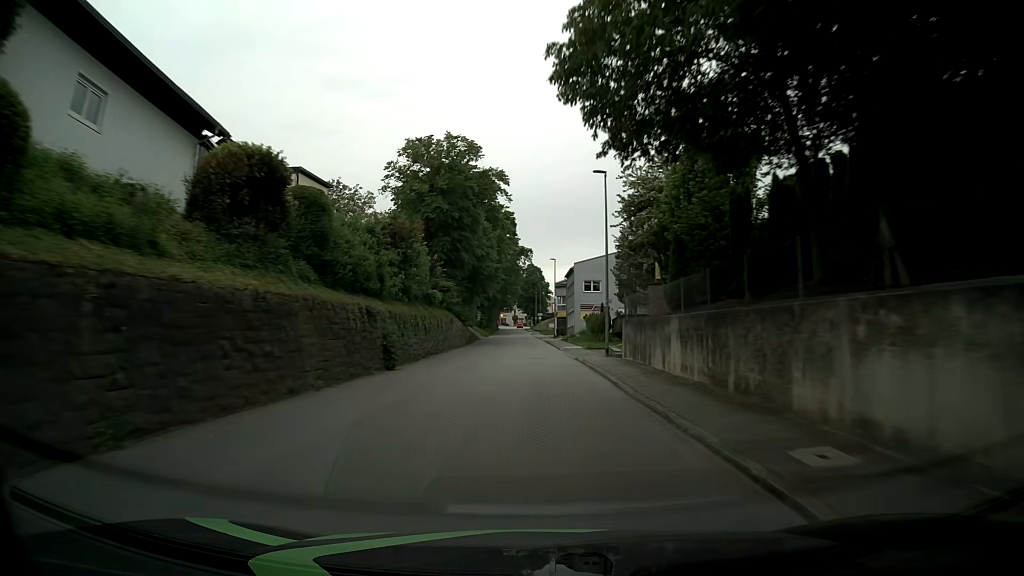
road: tertiary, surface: asphalt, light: Day
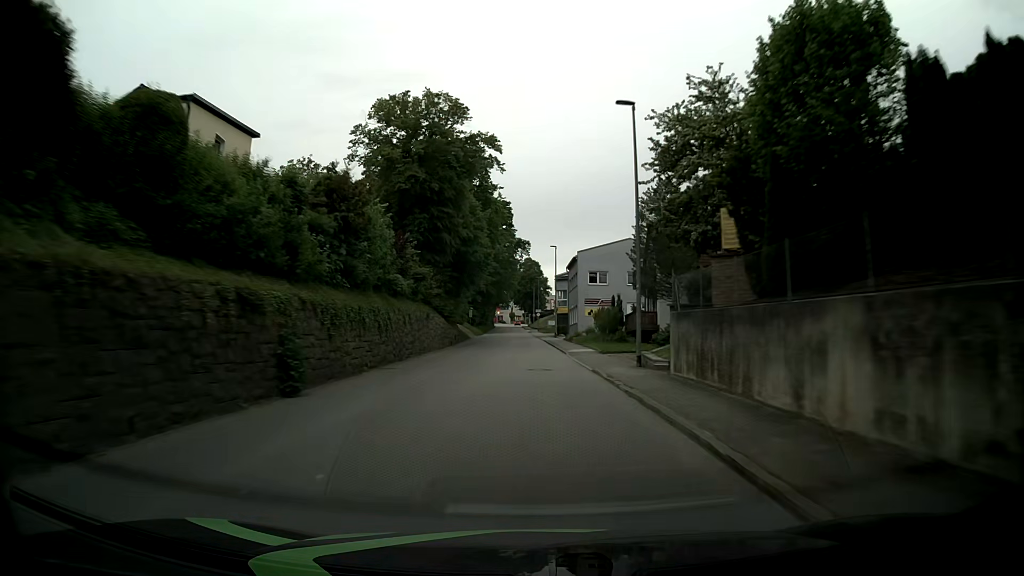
(0.0, +9.3) m; +1°
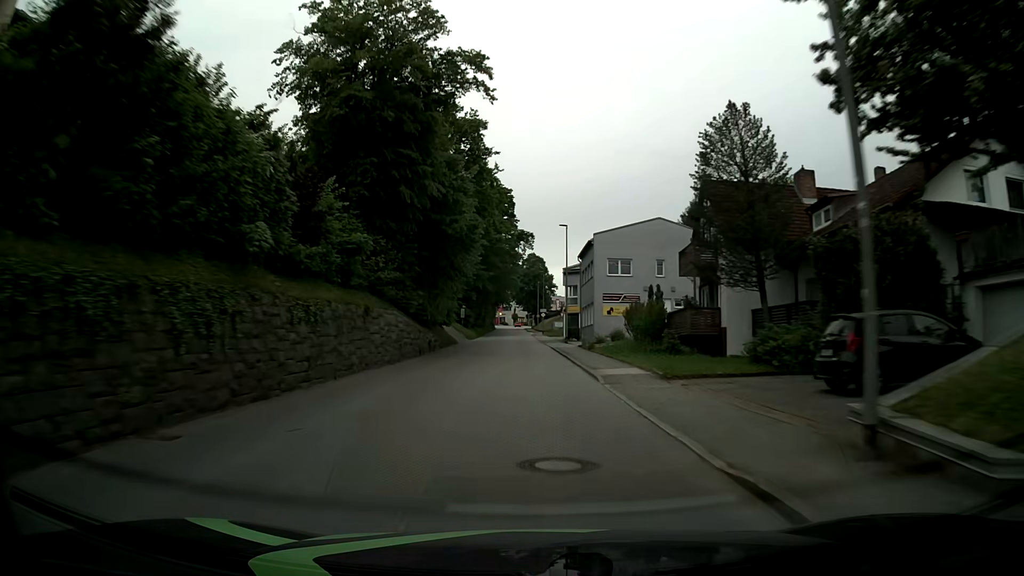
(0.0, +13.9) m; -1°
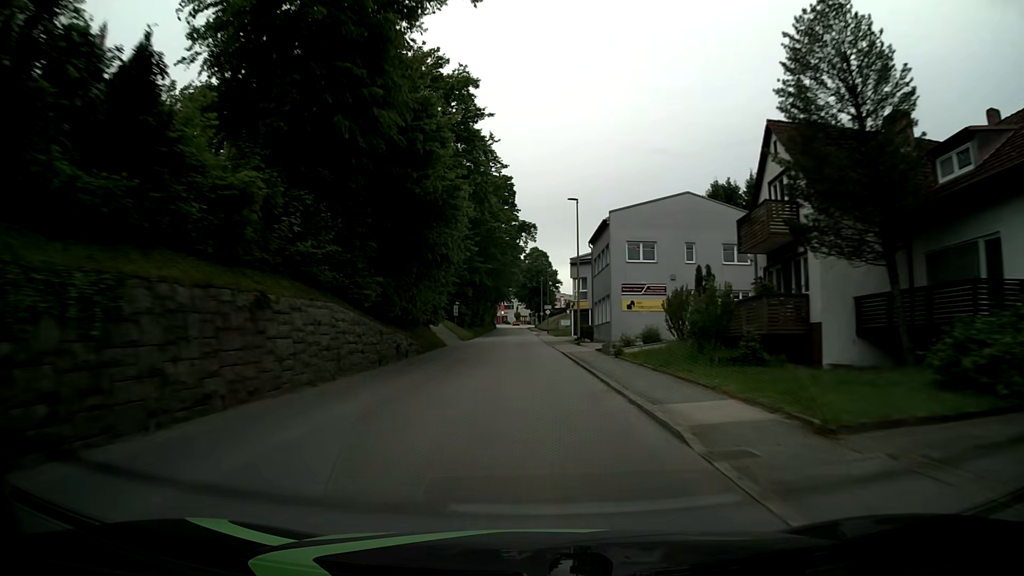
(0.0, +9.3) m; 0°
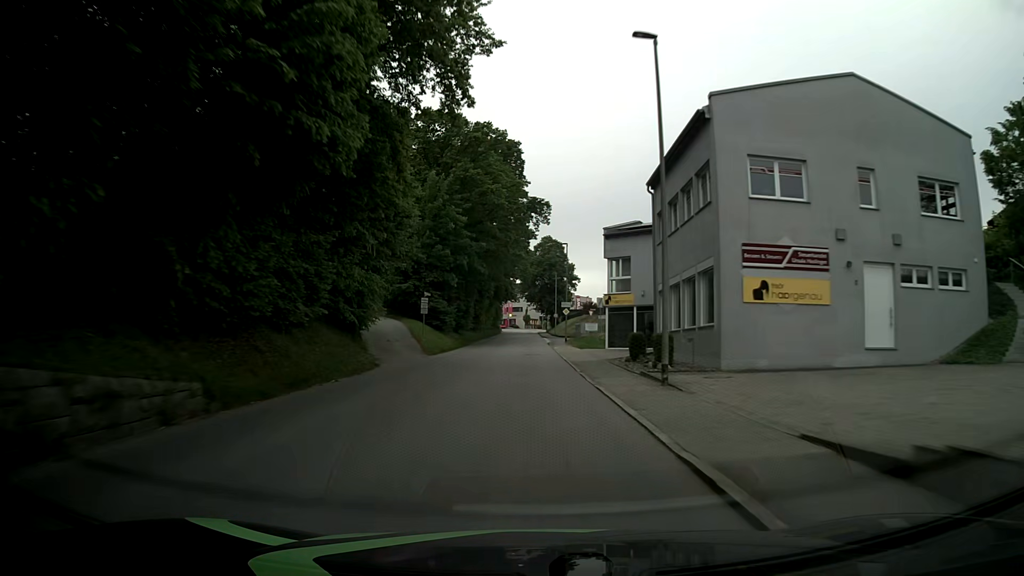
(0.0, +23.1) m; -1°
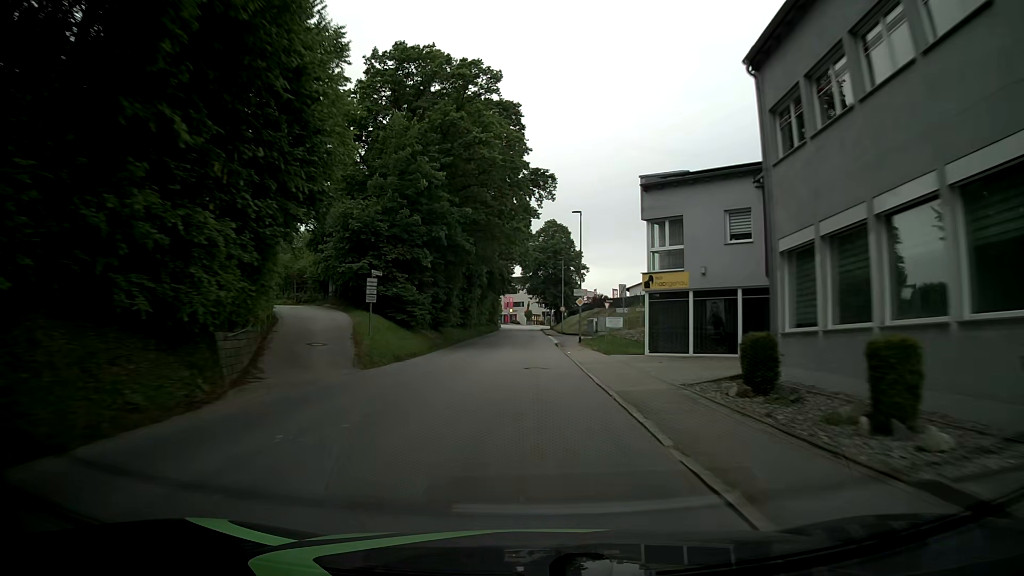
(0.0, +13.9) m; 0°
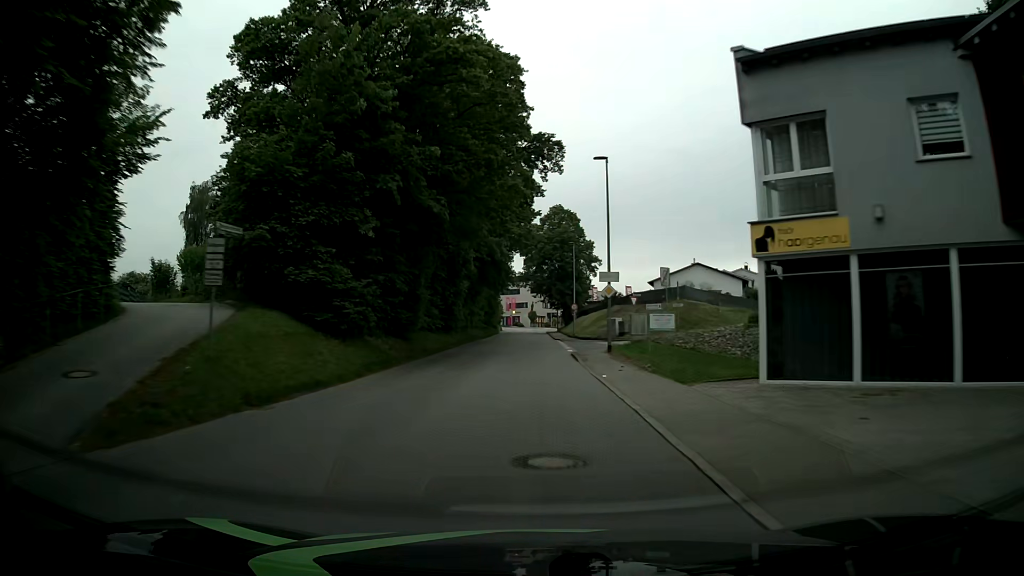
(0.0, +14.0) m; 0°
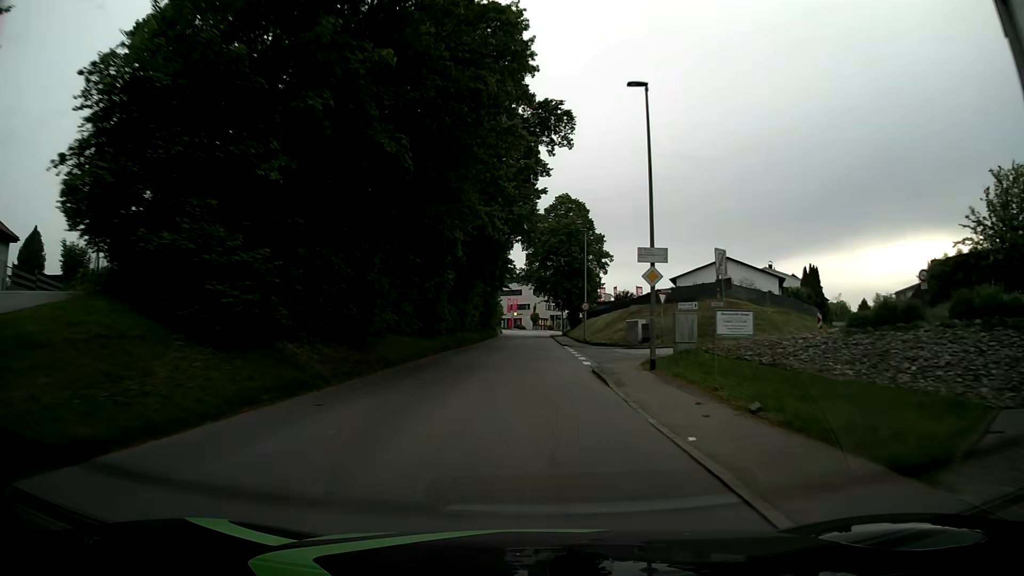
(0.0, +9.3) m; 0°
